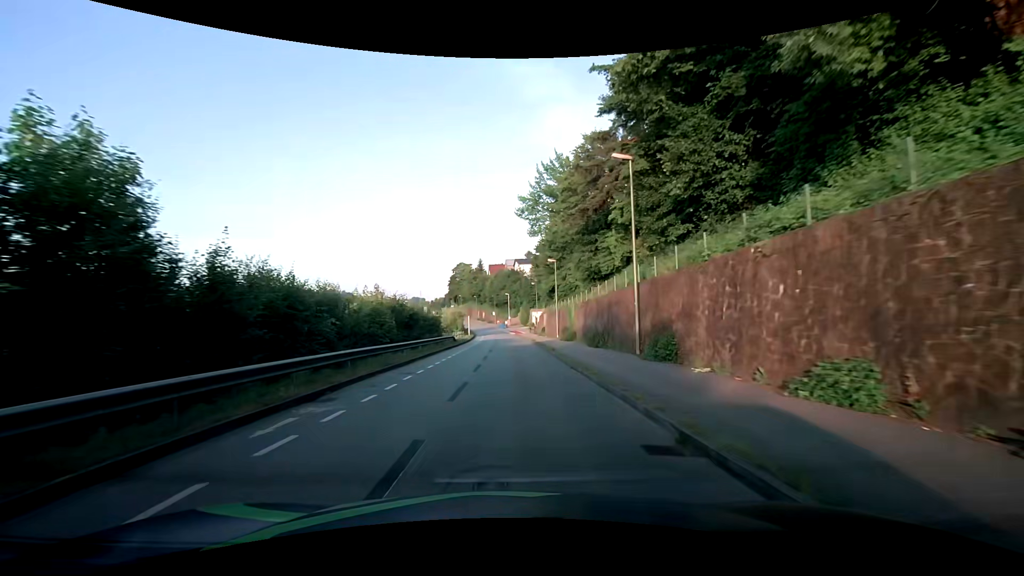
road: residential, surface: asphalt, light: Day
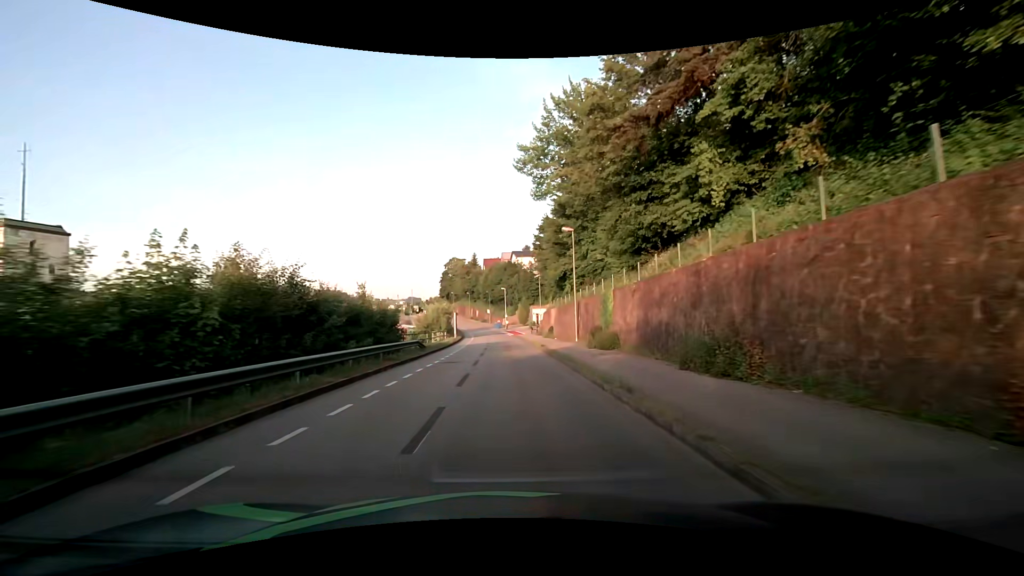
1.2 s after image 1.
(+0.1, +15.6) m; 0°
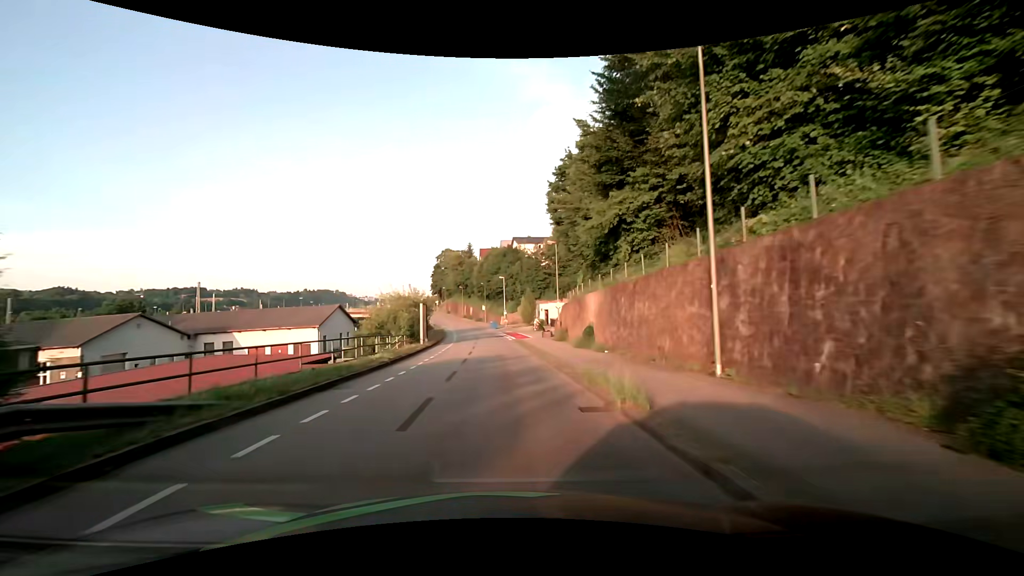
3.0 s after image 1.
(+0.1, +22.8) m; 0°
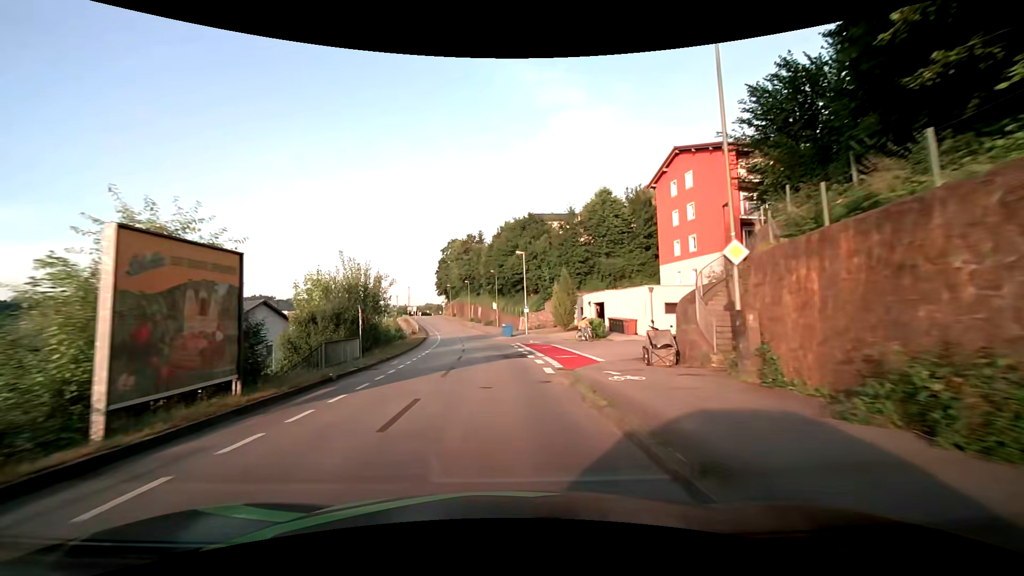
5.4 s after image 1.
(-0.5, +30.0) m; -2°
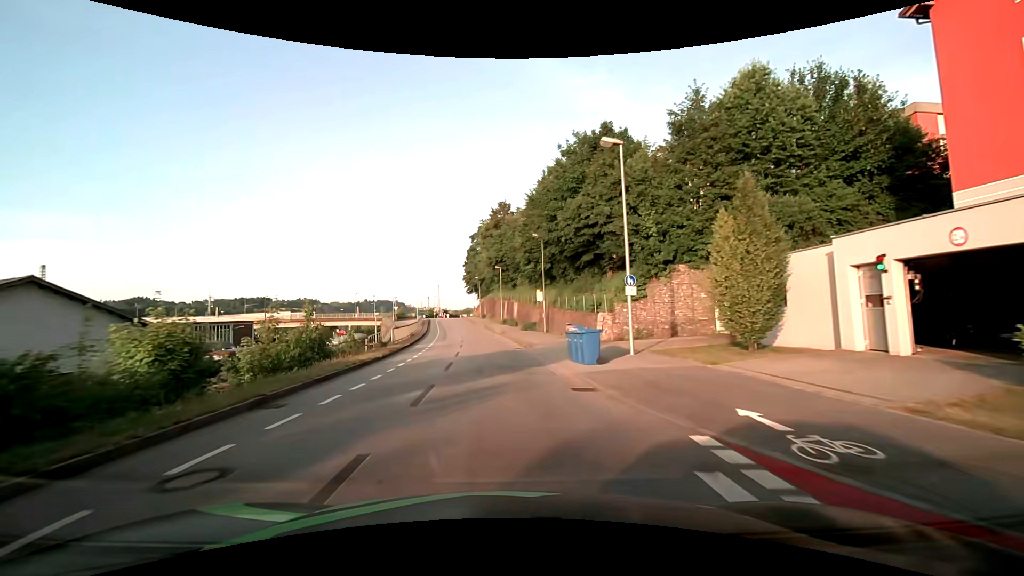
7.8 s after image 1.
(-1.0, +29.4) m; -4°
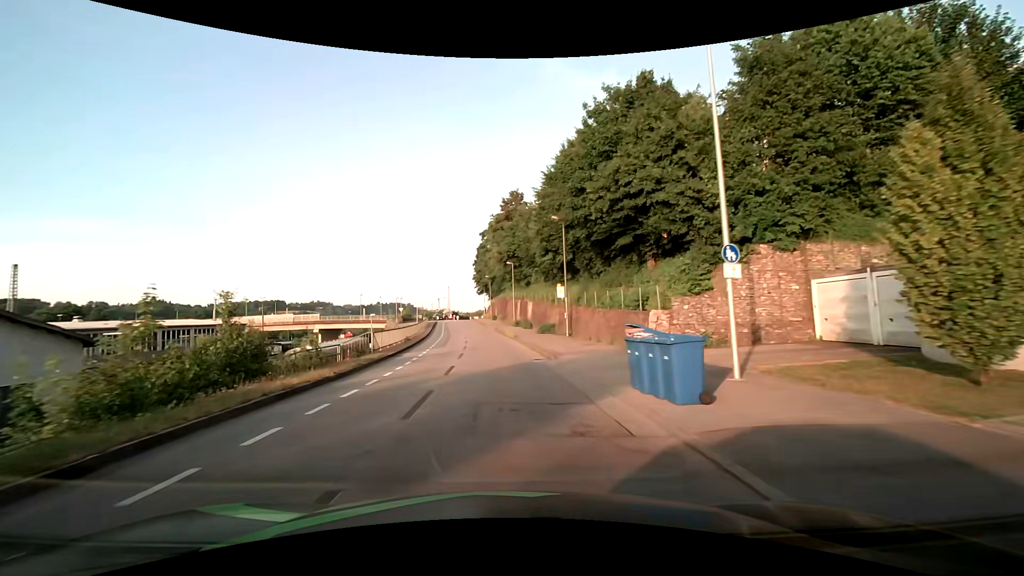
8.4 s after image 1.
(-0.1, +7.1) m; -2°
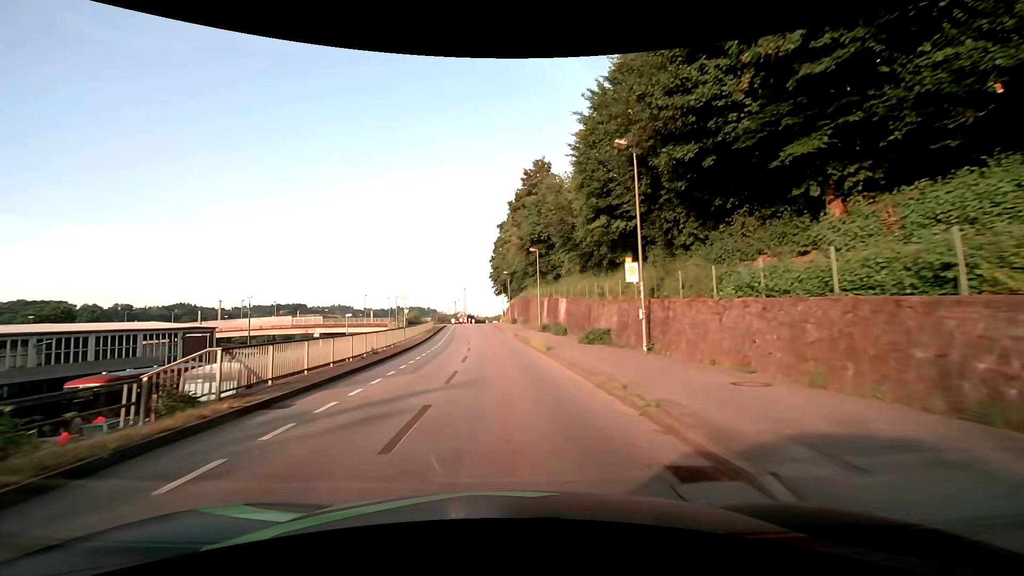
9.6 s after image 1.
(-0.3, +13.9) m; -2°
